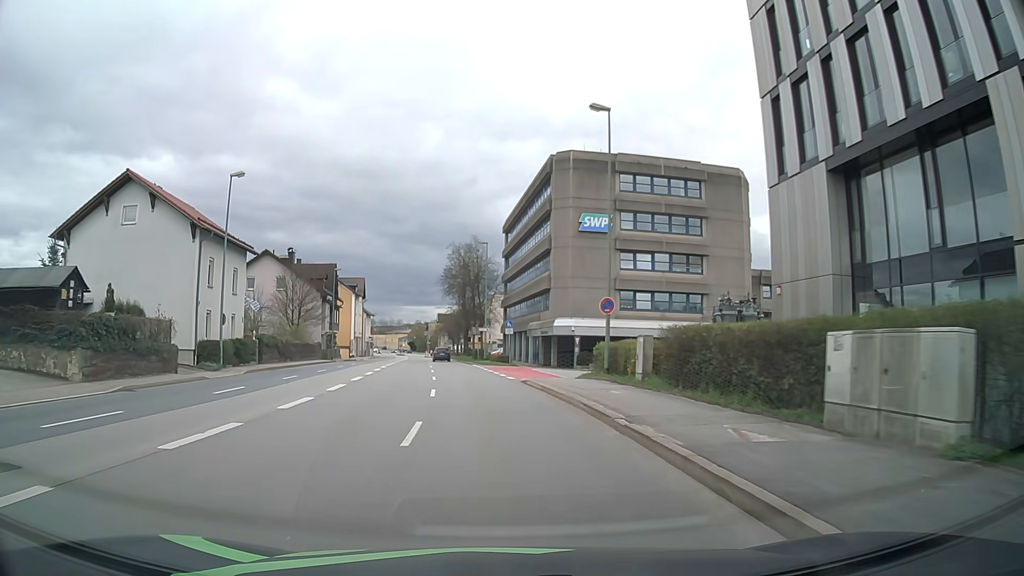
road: primary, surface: asphalt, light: Day
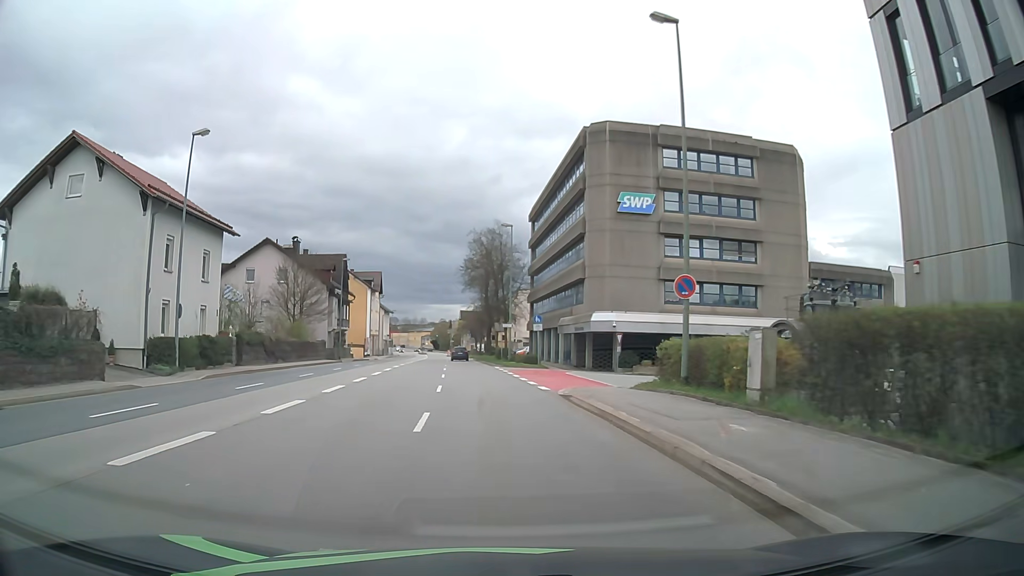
(-0.2, +7.6) m; -2°
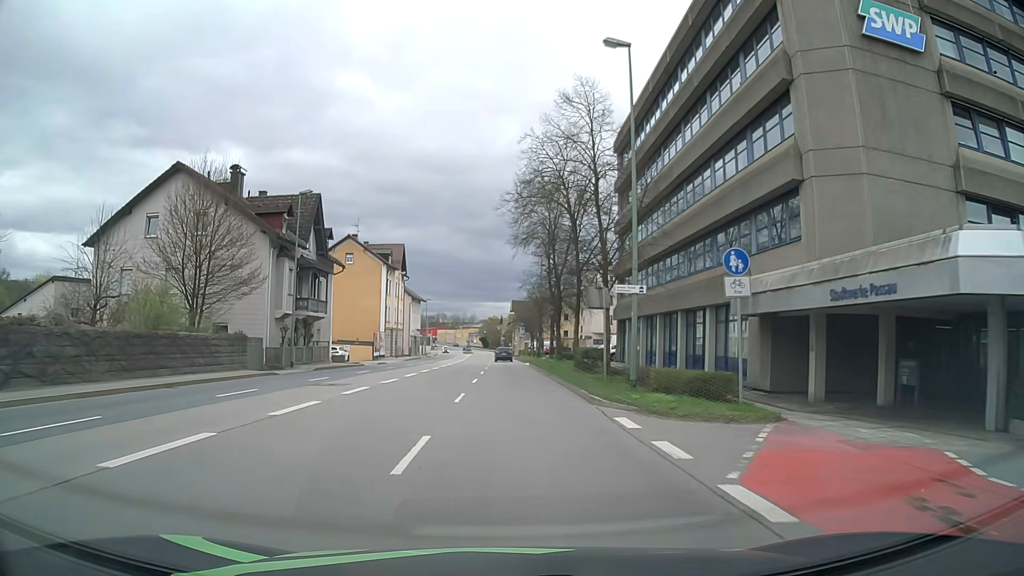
(-1.9, +30.6) m; -5°
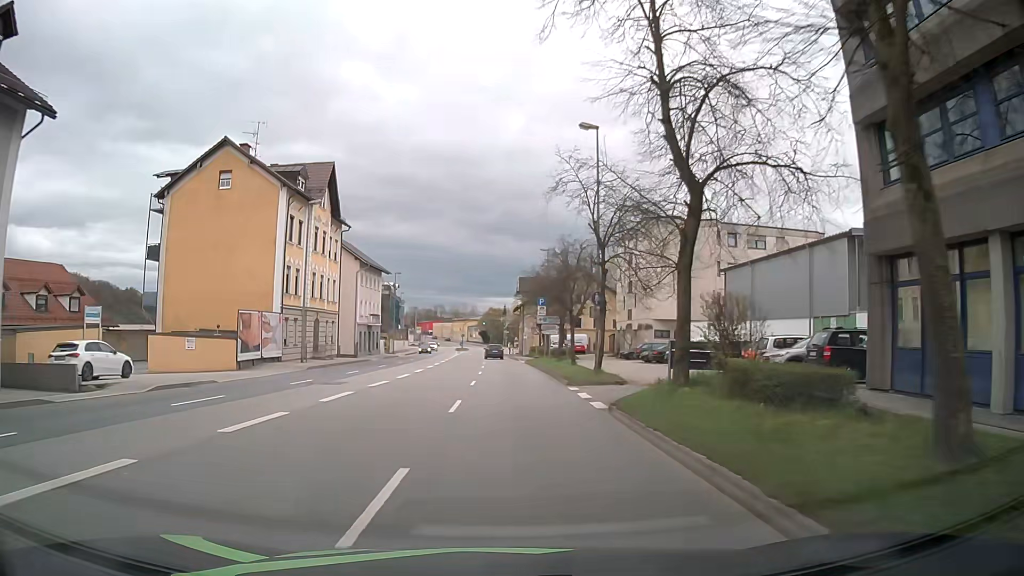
(-0.1, +38.7) m; 0°
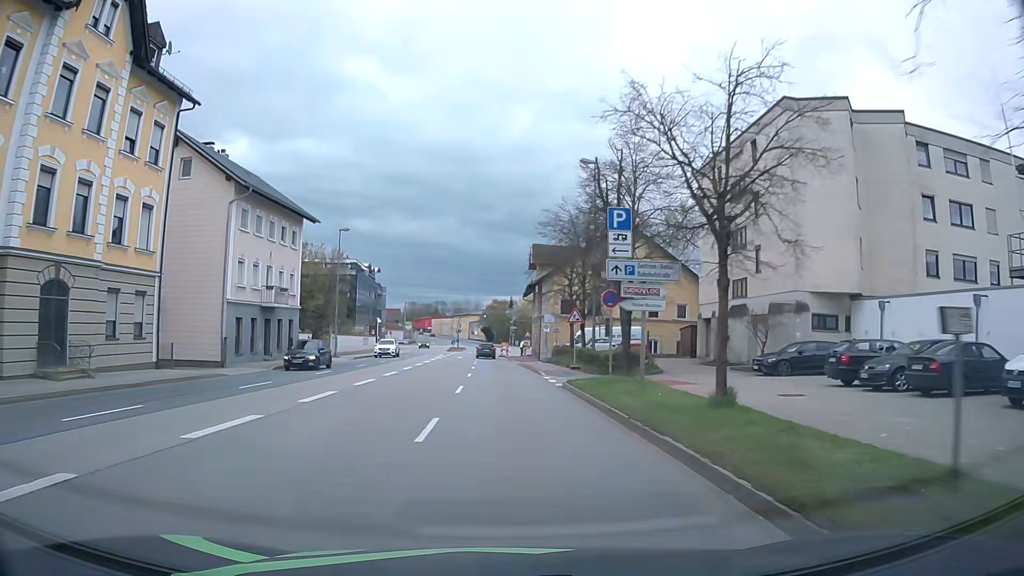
(-0.1, +31.3) m; -1°
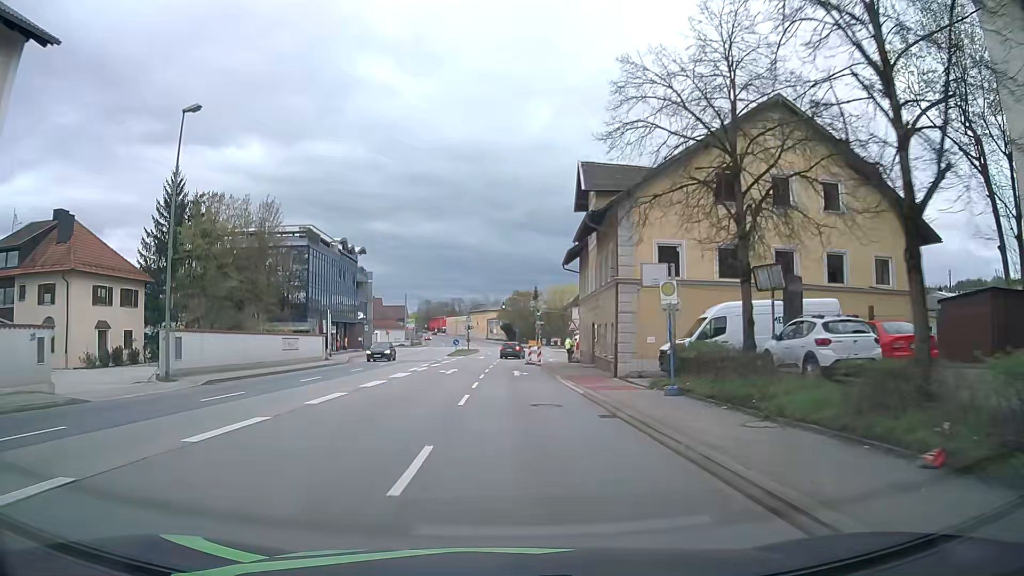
(-0.5, +30.3) m; -2°
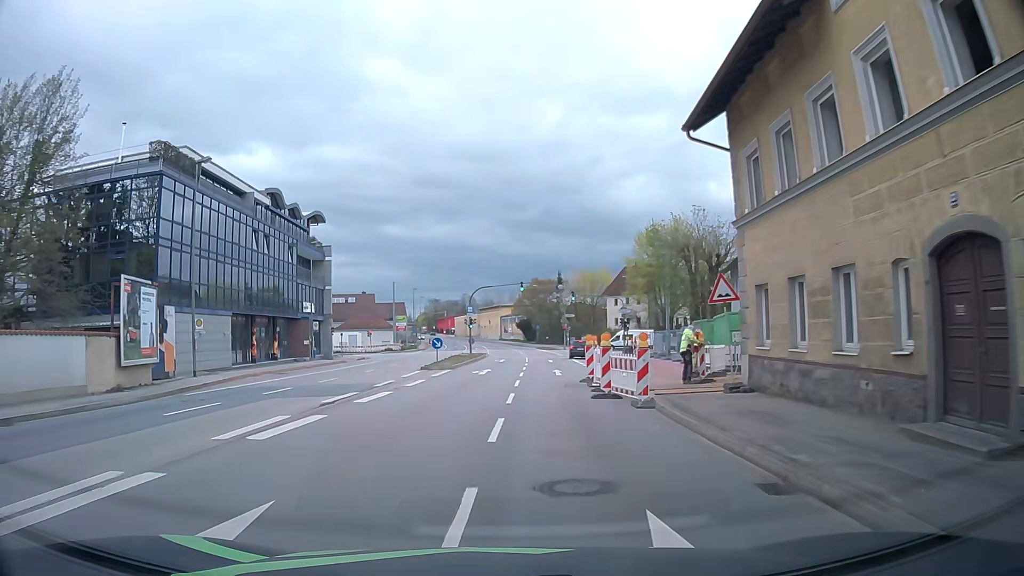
(-0.7, +29.6) m; -2°
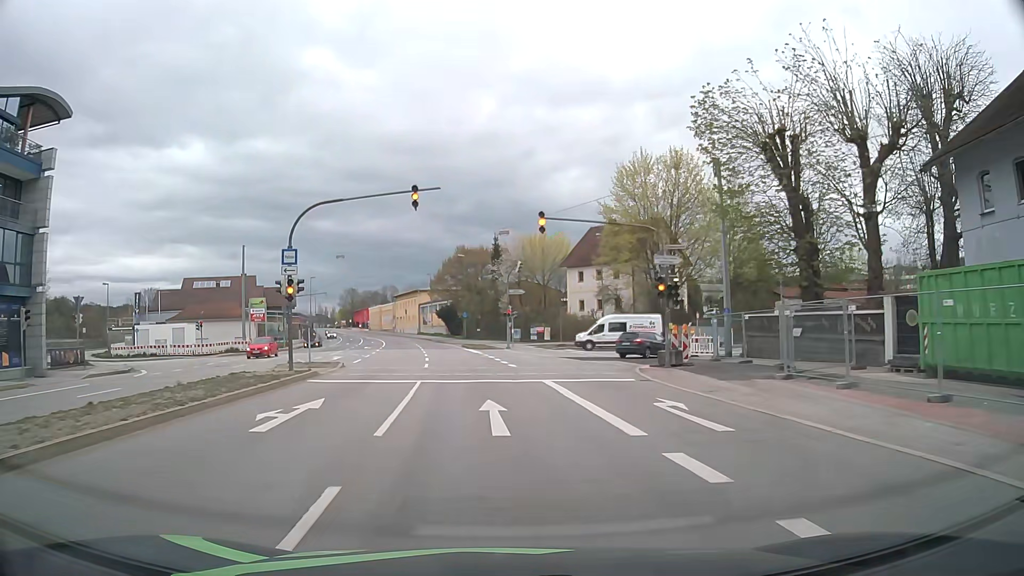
(+2.0, +36.1) m; +6°
